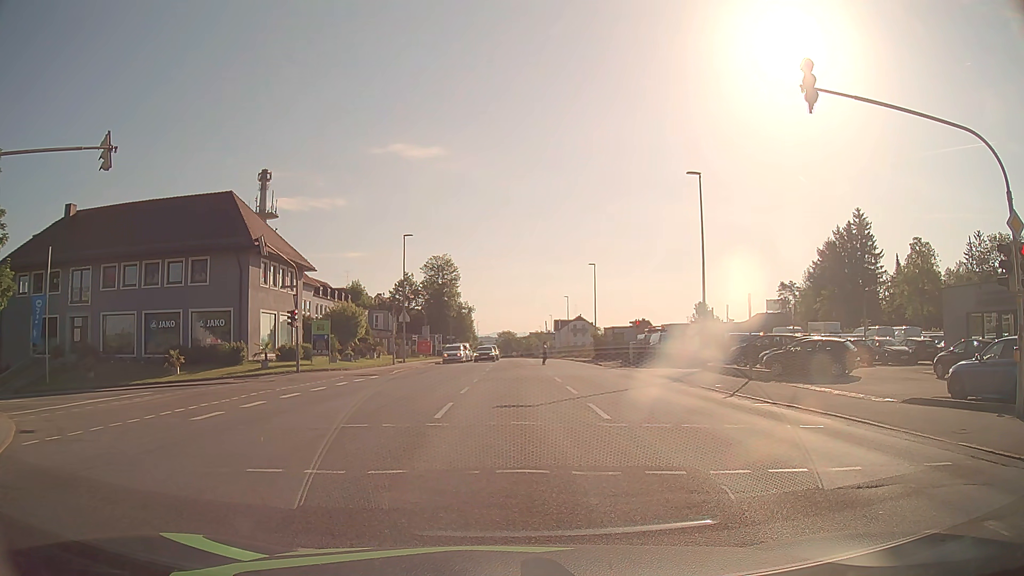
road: tertiary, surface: asphalt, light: Day
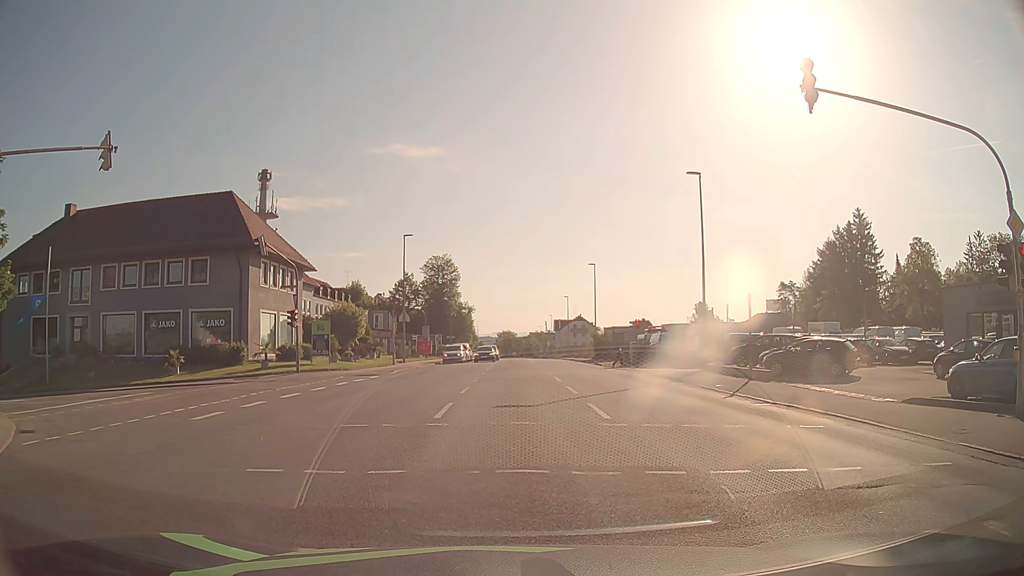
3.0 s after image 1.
(0.0, 0.0) m; 0°
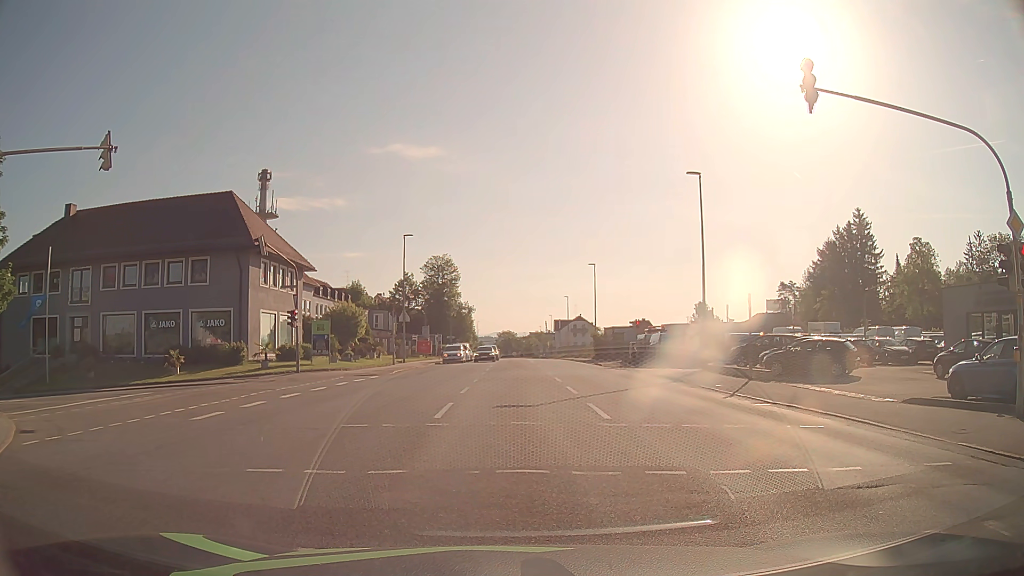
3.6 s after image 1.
(0.0, 0.0) m; 0°
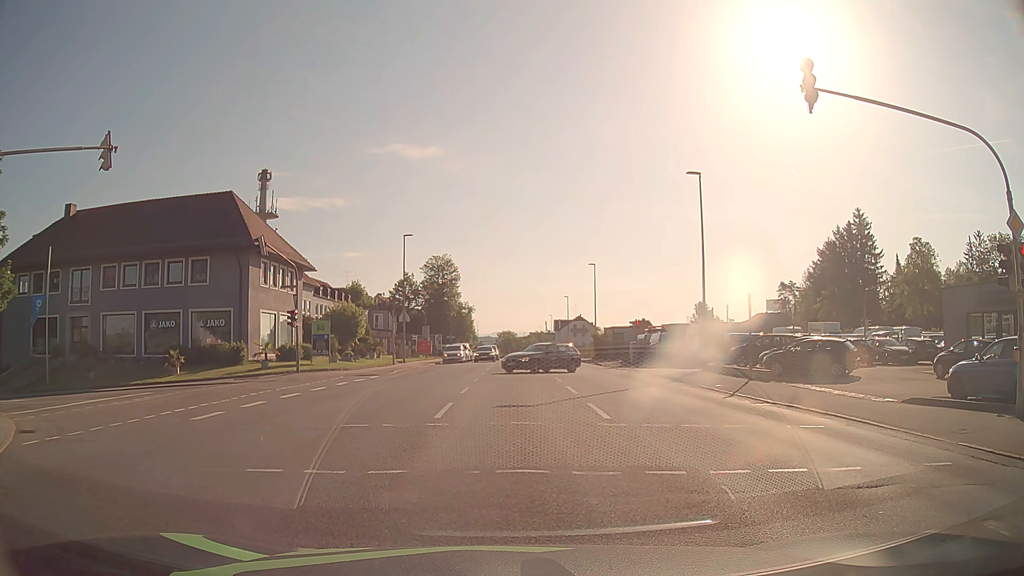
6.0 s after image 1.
(0.0, 0.0) m; 0°
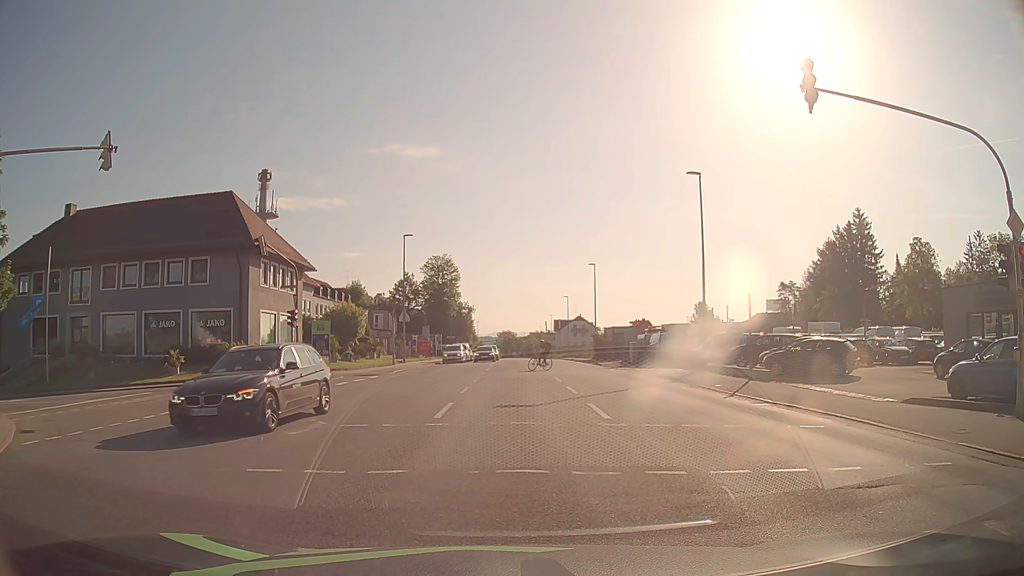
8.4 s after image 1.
(0.0, 0.0) m; 0°
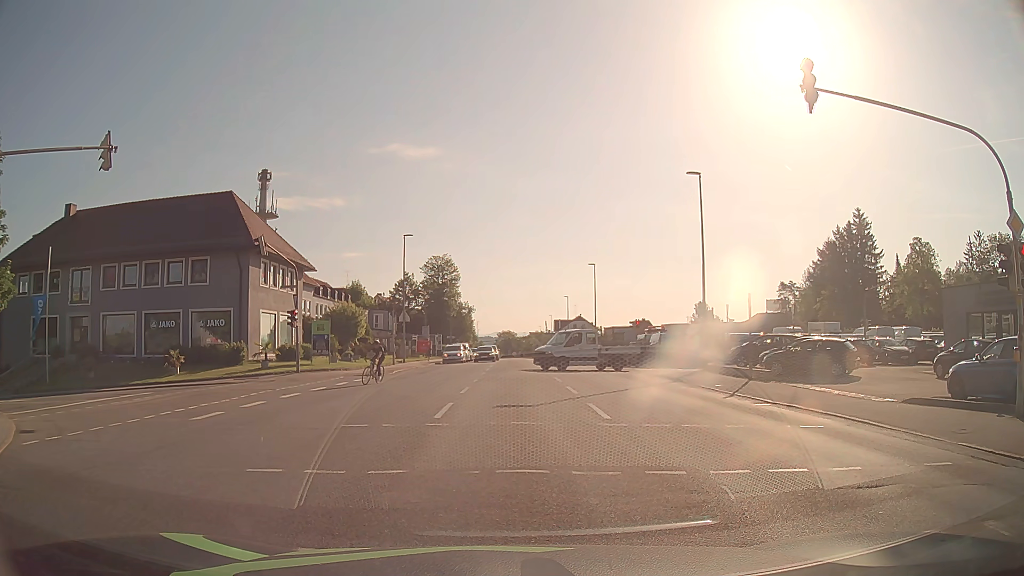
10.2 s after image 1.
(0.0, 0.0) m; 0°
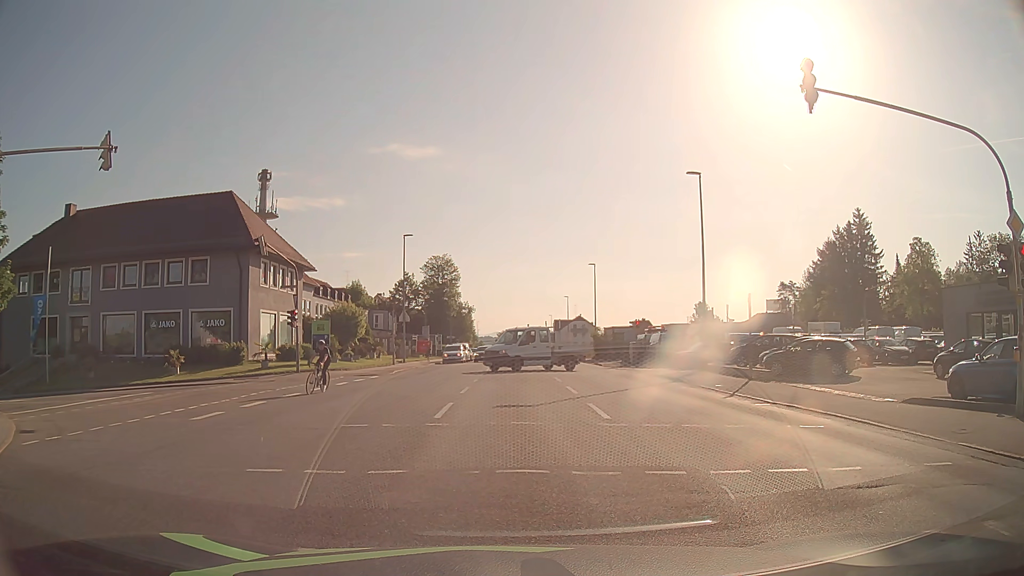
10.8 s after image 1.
(0.0, 0.0) m; 0°
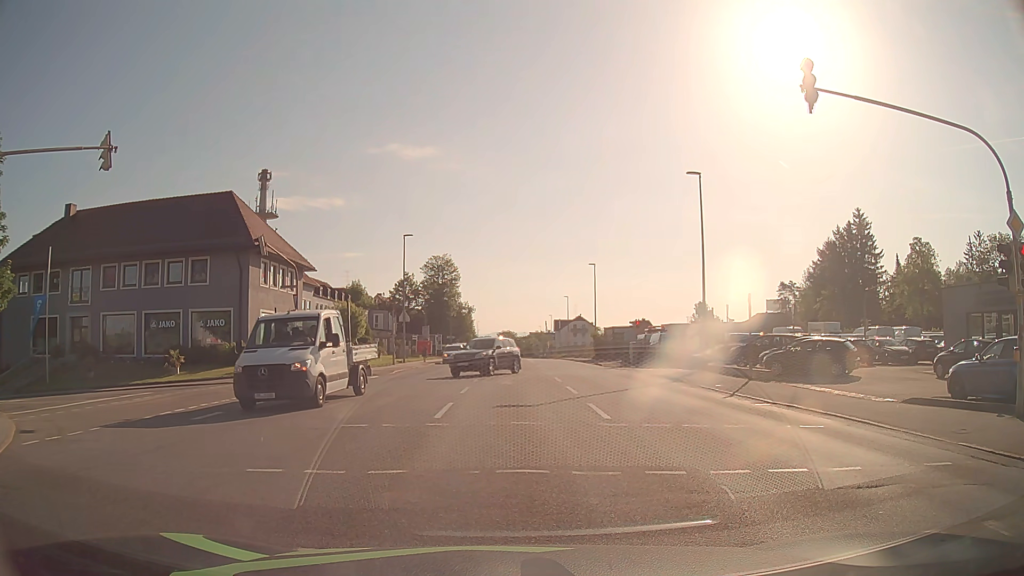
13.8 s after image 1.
(0.0, 0.0) m; 0°
